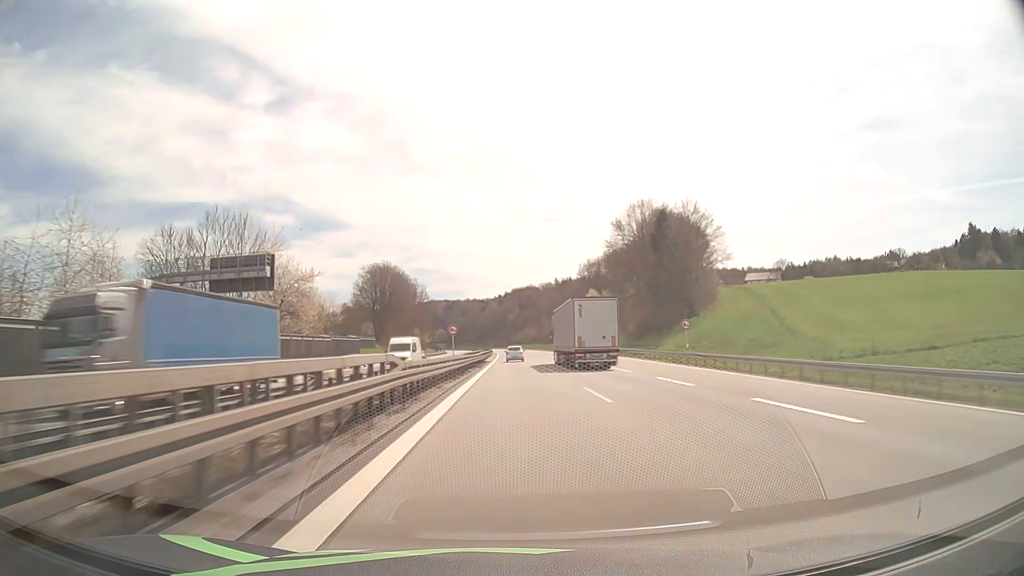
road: motorway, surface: asphalt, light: Day
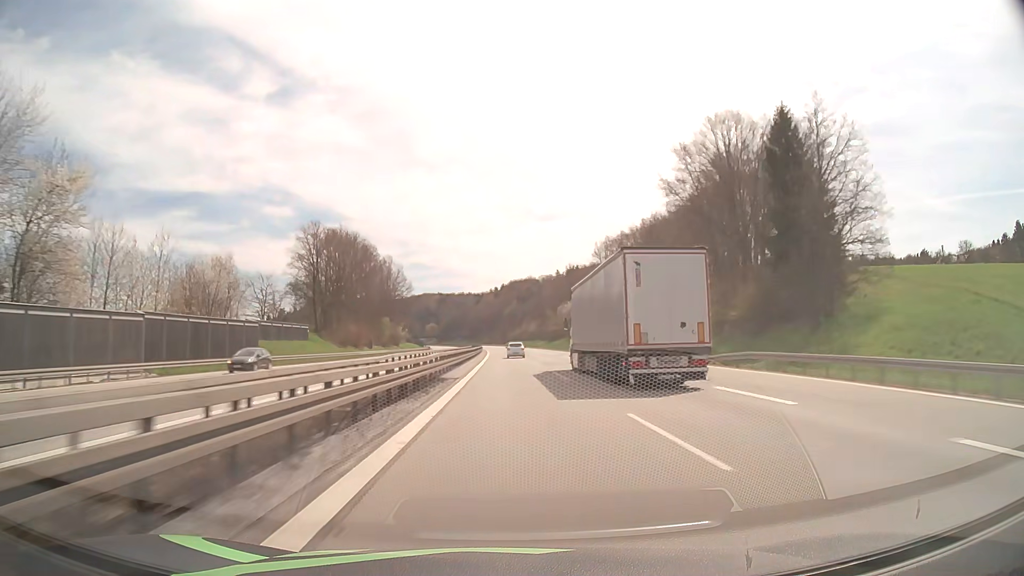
(+0.3, +45.1) m; 0°
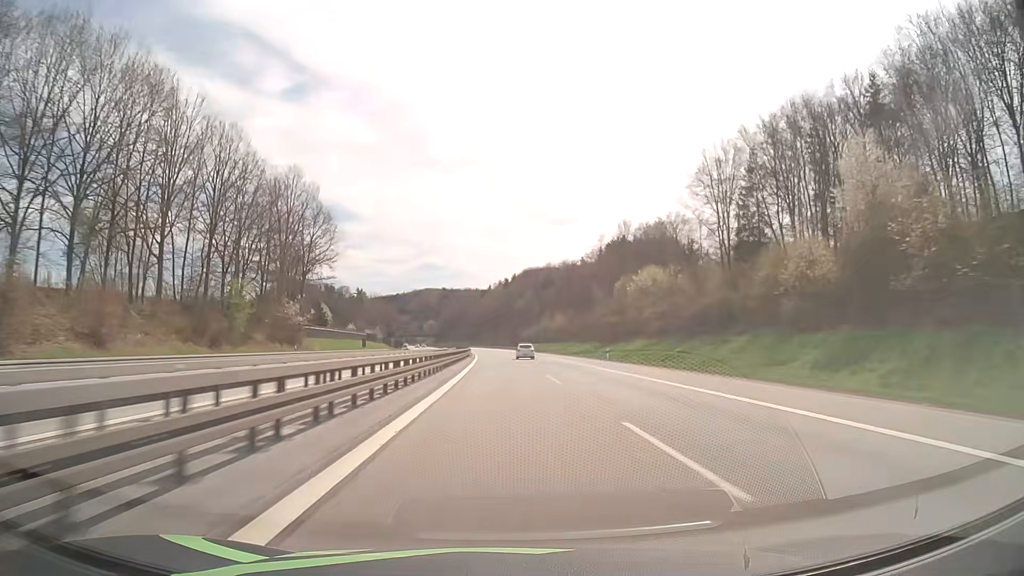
(-0.5, +90.9) m; -1°
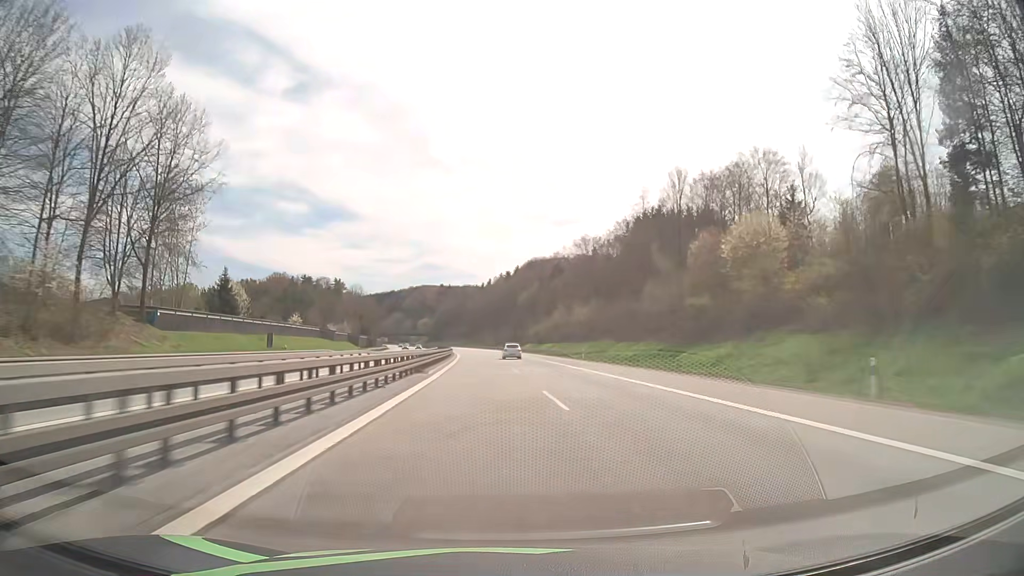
(-0.1, +45.5) m; 0°
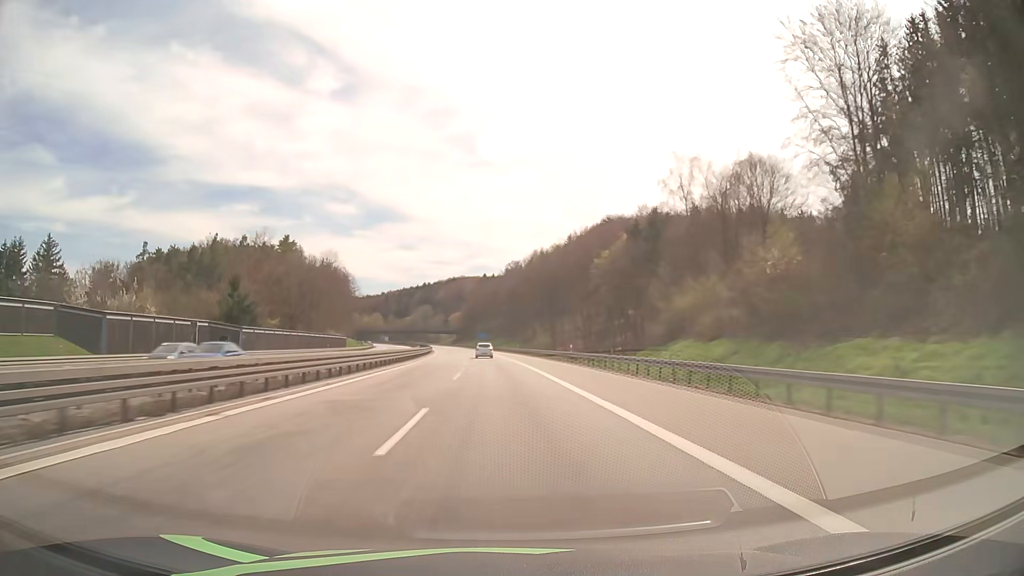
(-2.5, +113.4) m; -4°
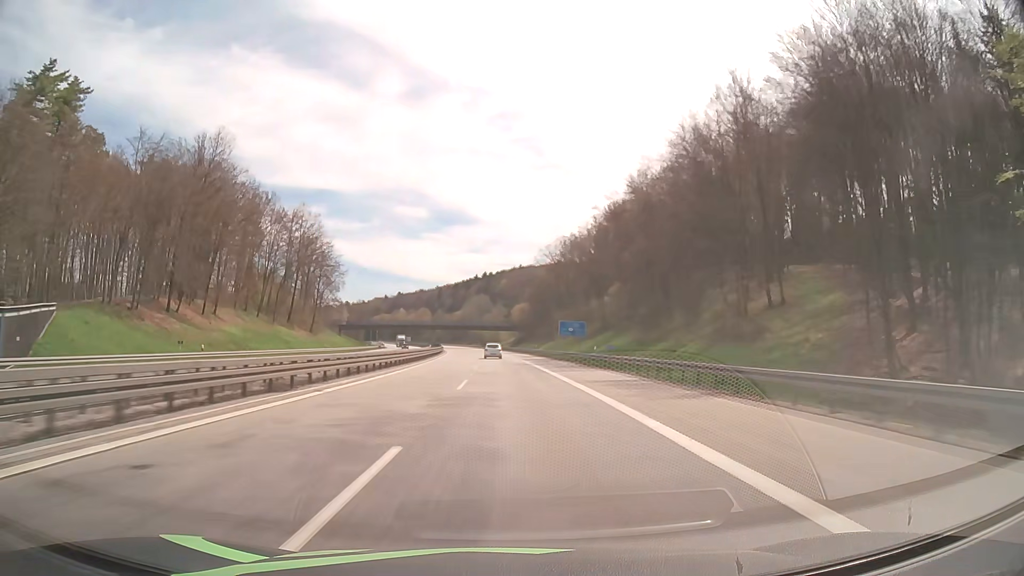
(-6.6, +113.0) m; -6°
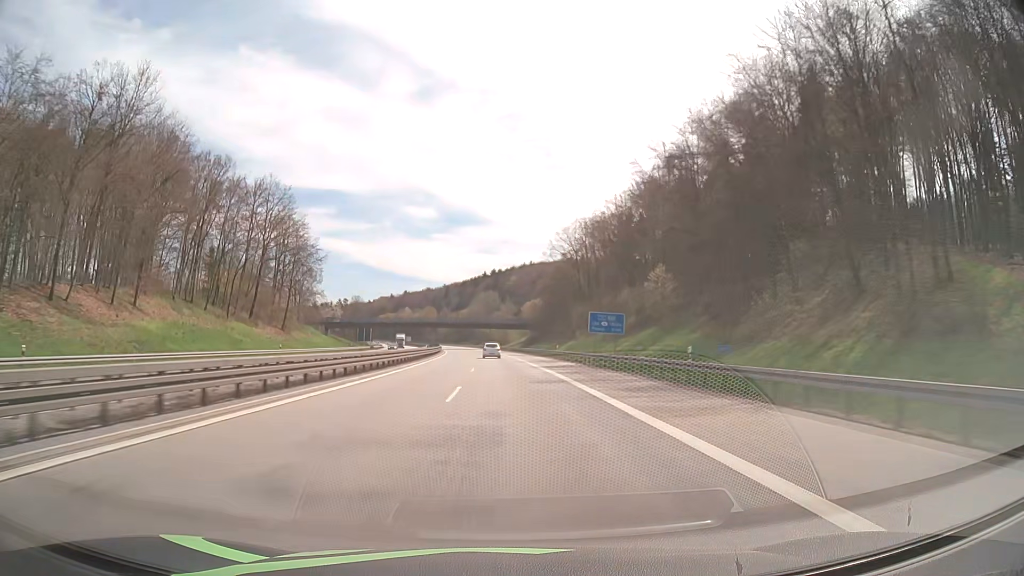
(-0.2, +22.7) m; -1°
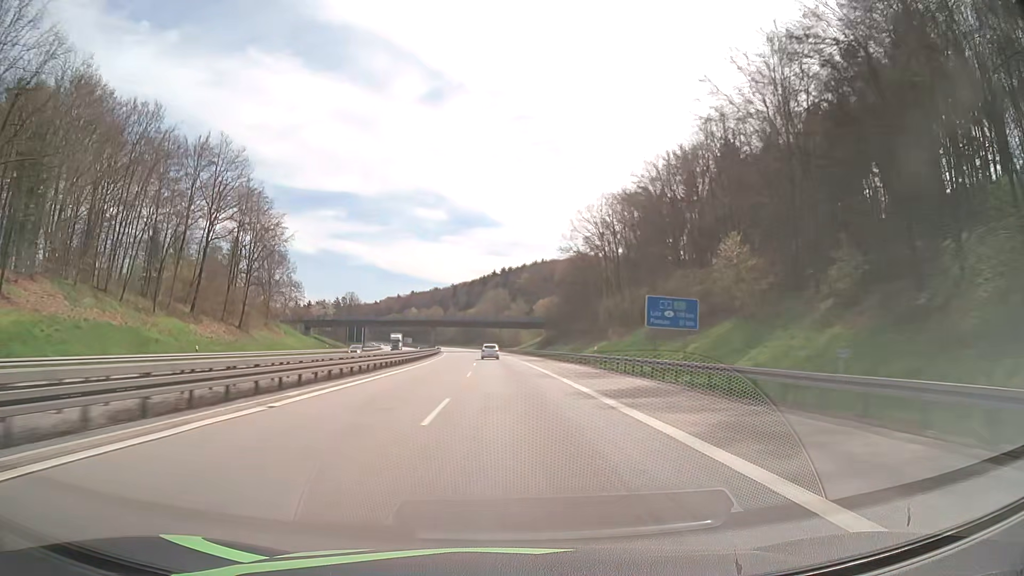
(-0.2, +22.7) m; -1°
(0, +10) (0, +20) (0, +30) (0, +40) (-1, +50) (-1, +60) (-2, +70) (-2, +80) (-3, +90) (-3, +100) m
